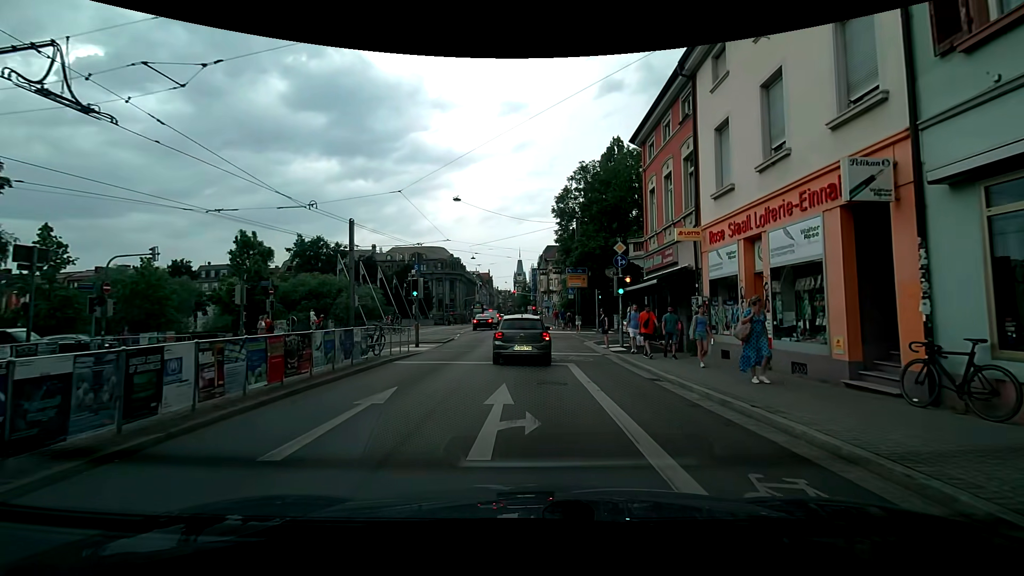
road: secondary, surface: asphalt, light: Day
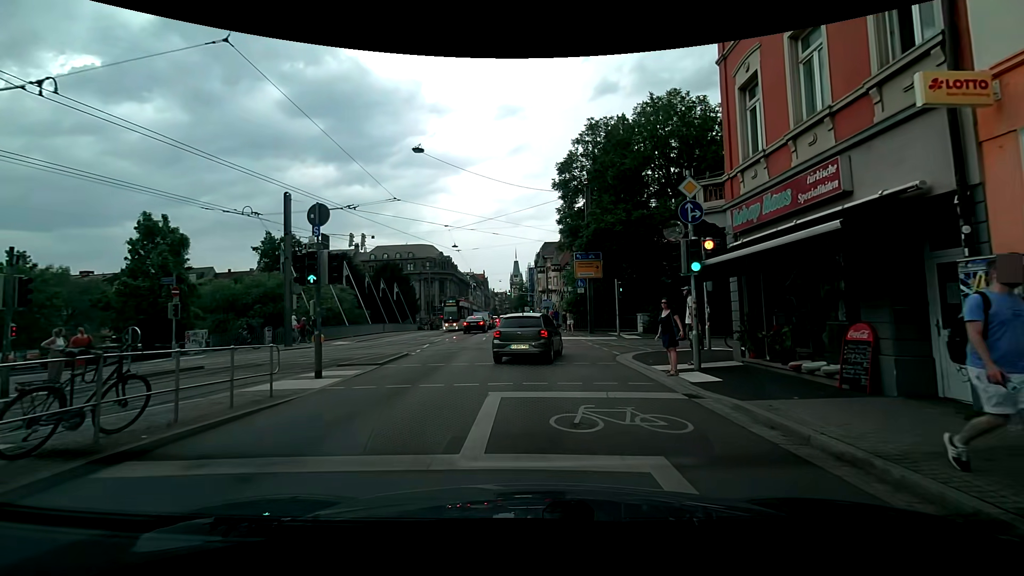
(-0.1, +10.2) m; -1°
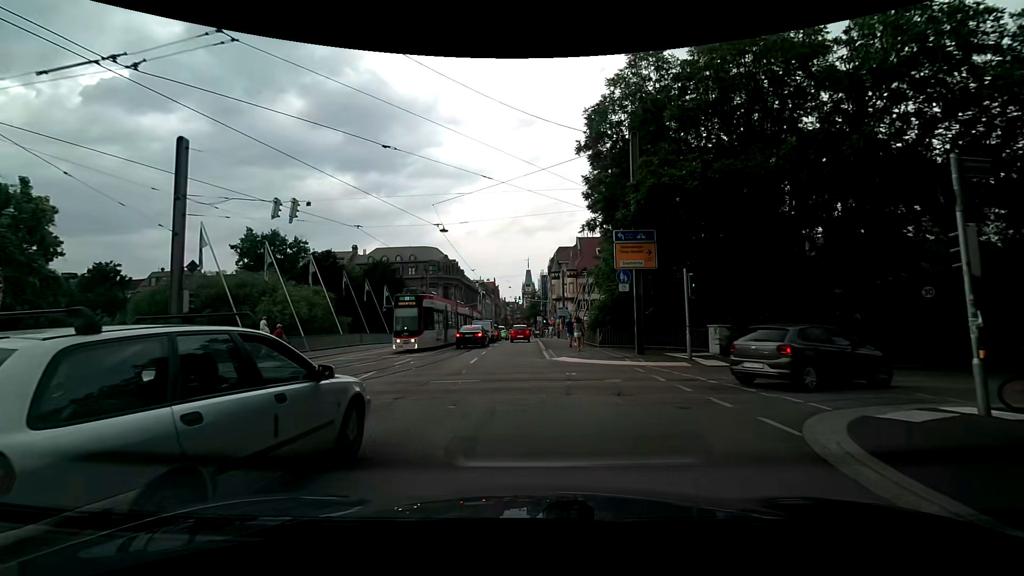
(-0.1, +11.3) m; -1°
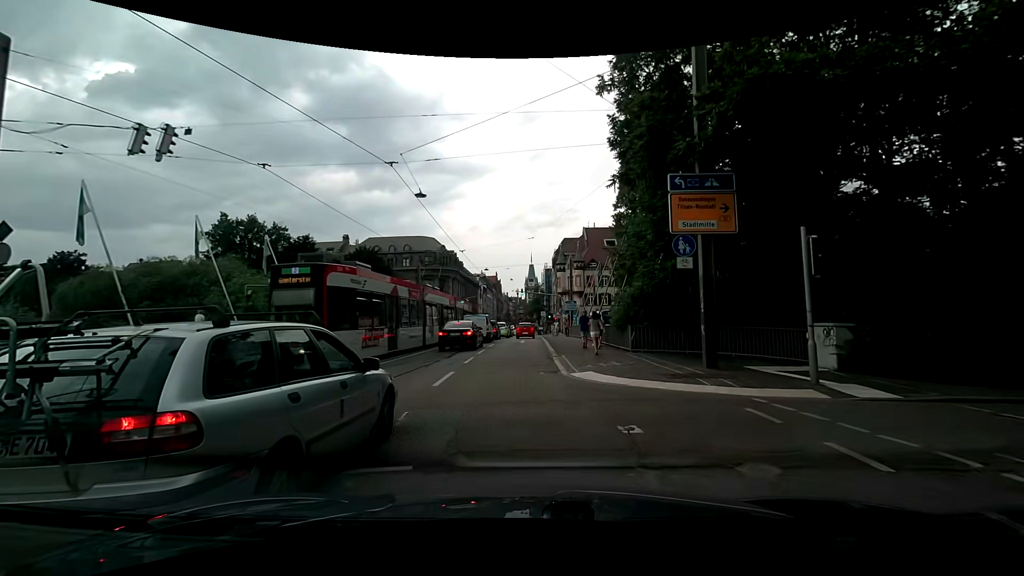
(-0.1, +7.6) m; -1°
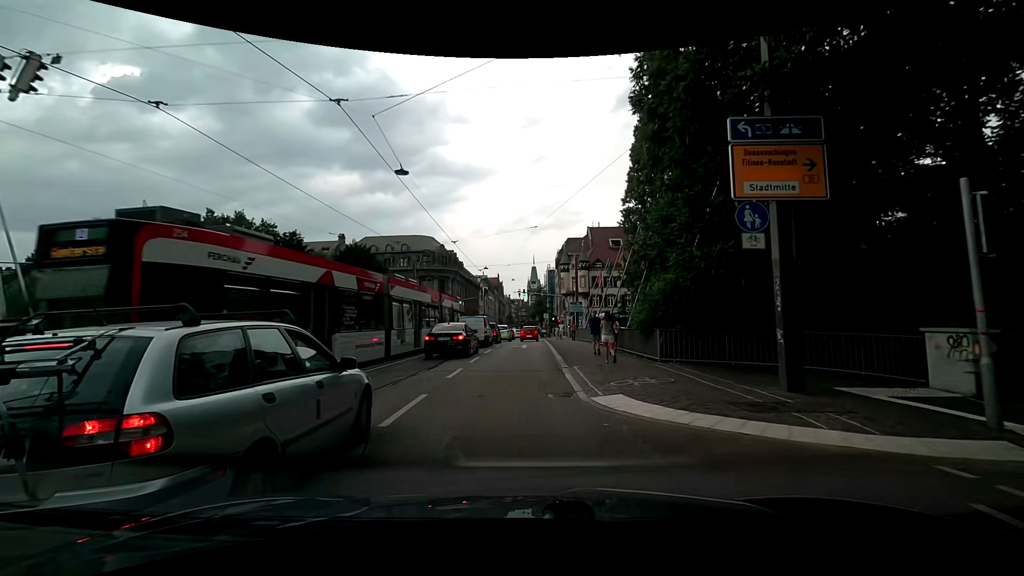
(0.0, +4.0) m; 0°
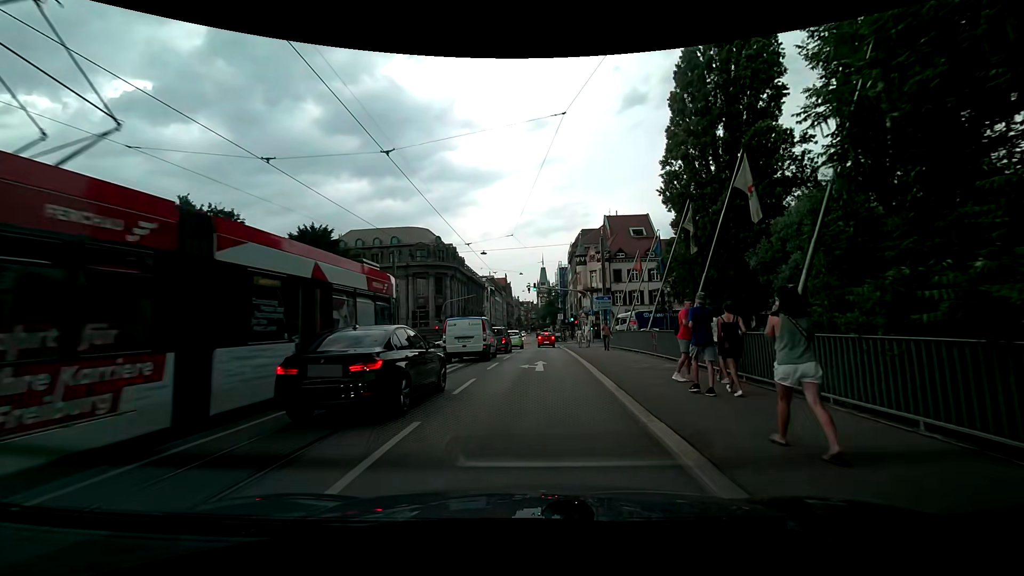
(-0.3, +13.5) m; -1°
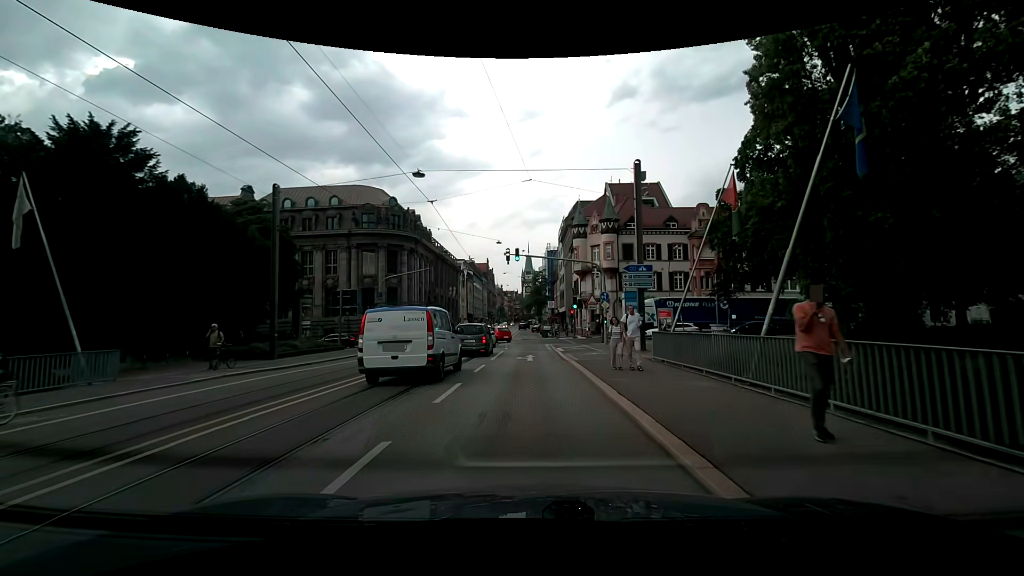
(+0.4, +19.4) m; +1°
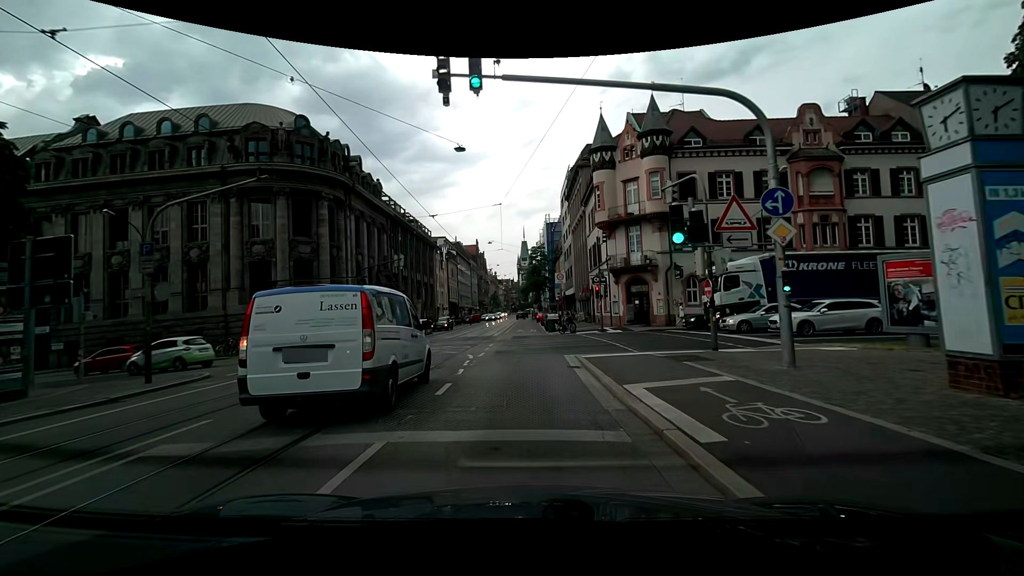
(+0.4, +23.6) m; +2°
